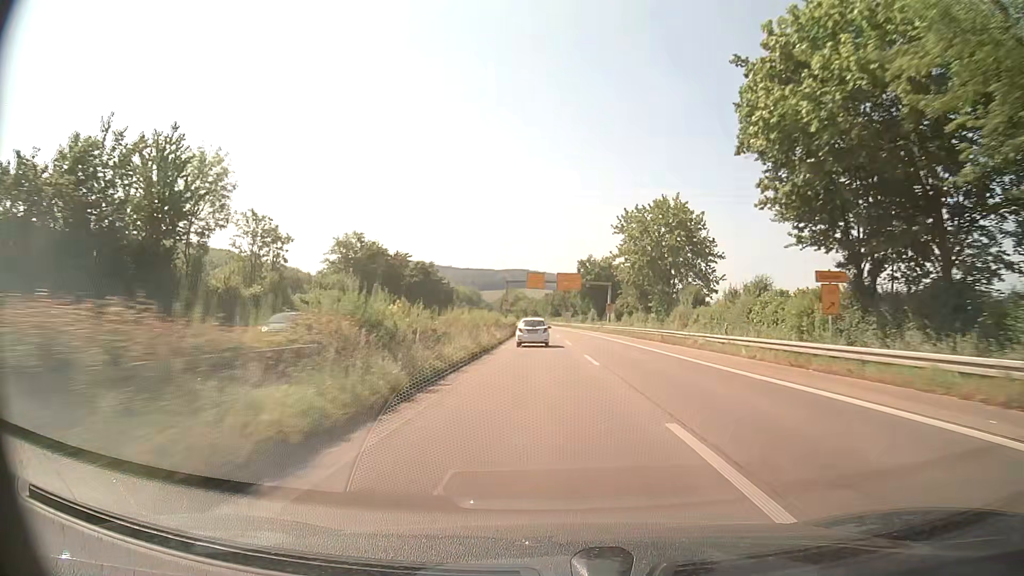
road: trunk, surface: asphalt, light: Day
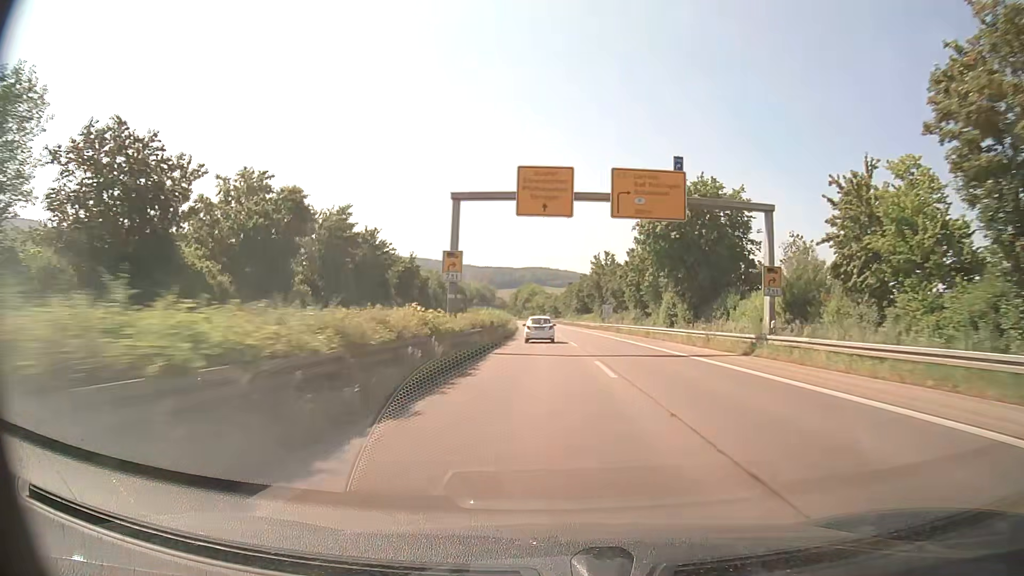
(-0.7, +59.3) m; -2°
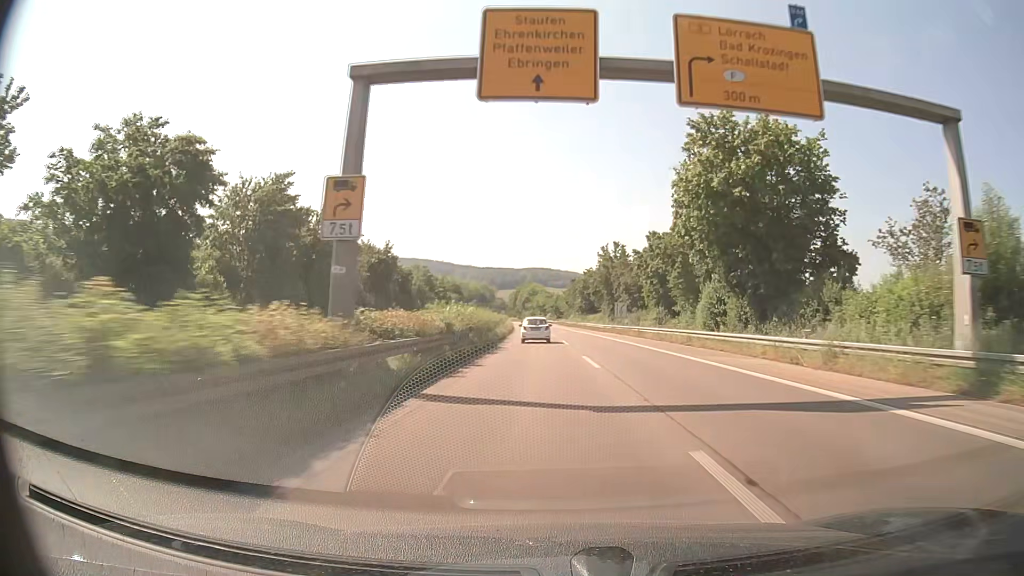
(0.0, +14.8) m; 0°
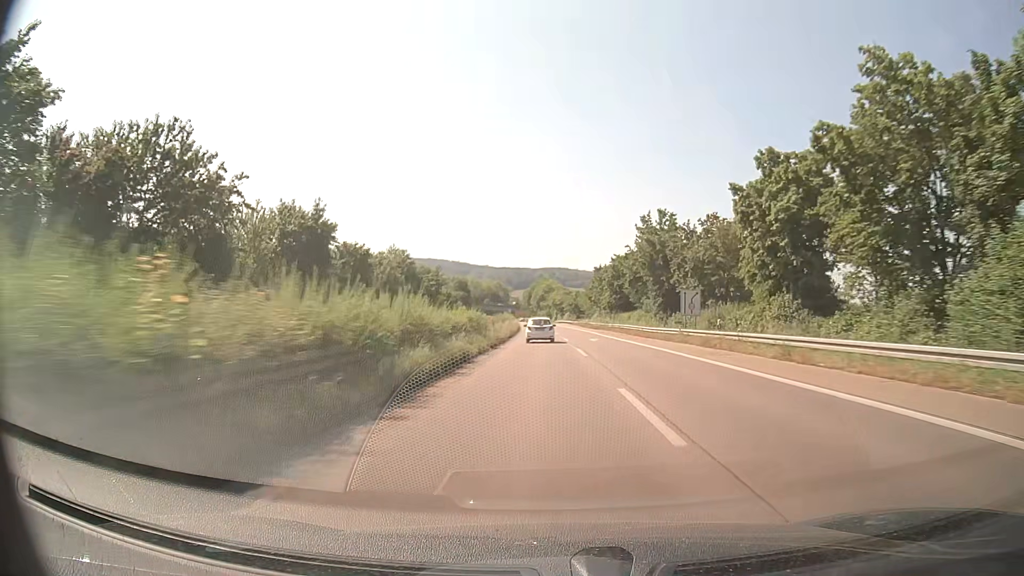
(-0.3, +29.6) m; -1°
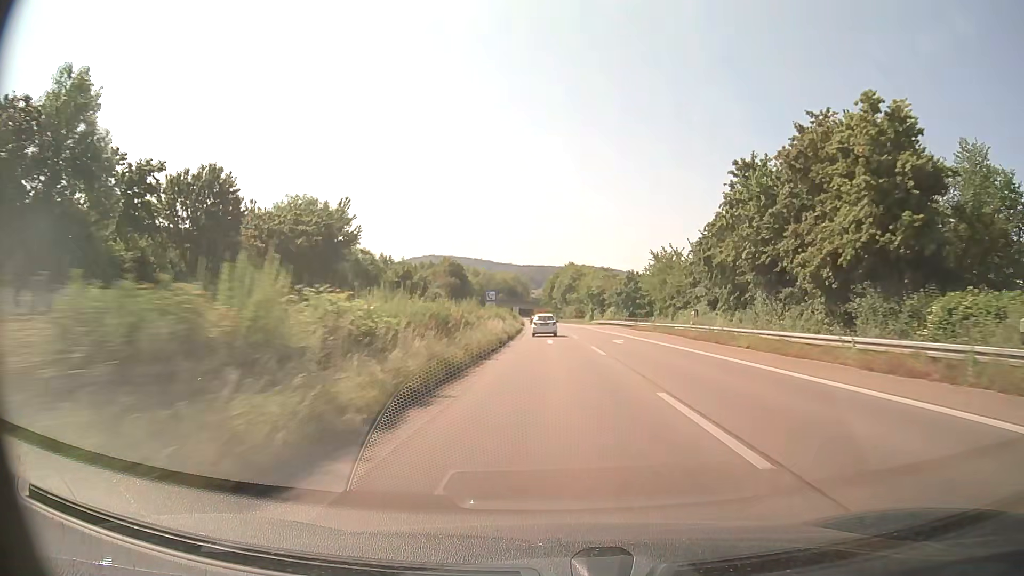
(-1.7, +73.1) m; -2°
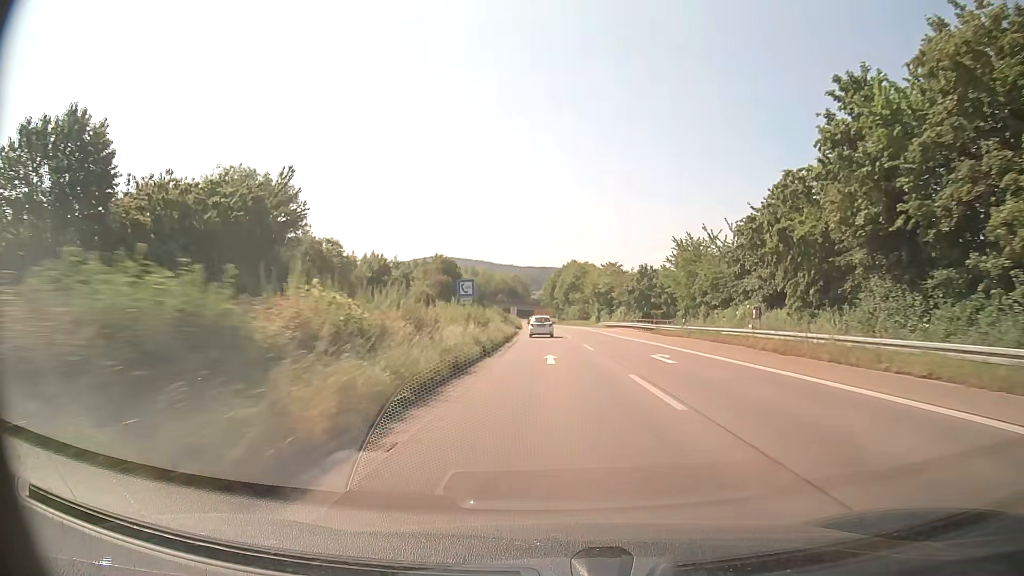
(0.0, +13.9) m; 0°
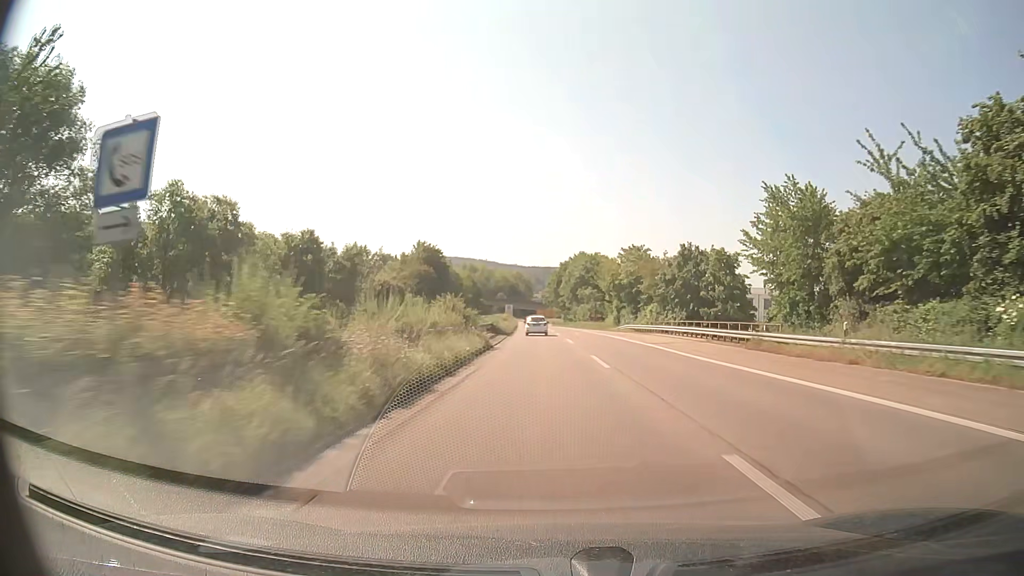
(-0.1, +27.1) m; 0°
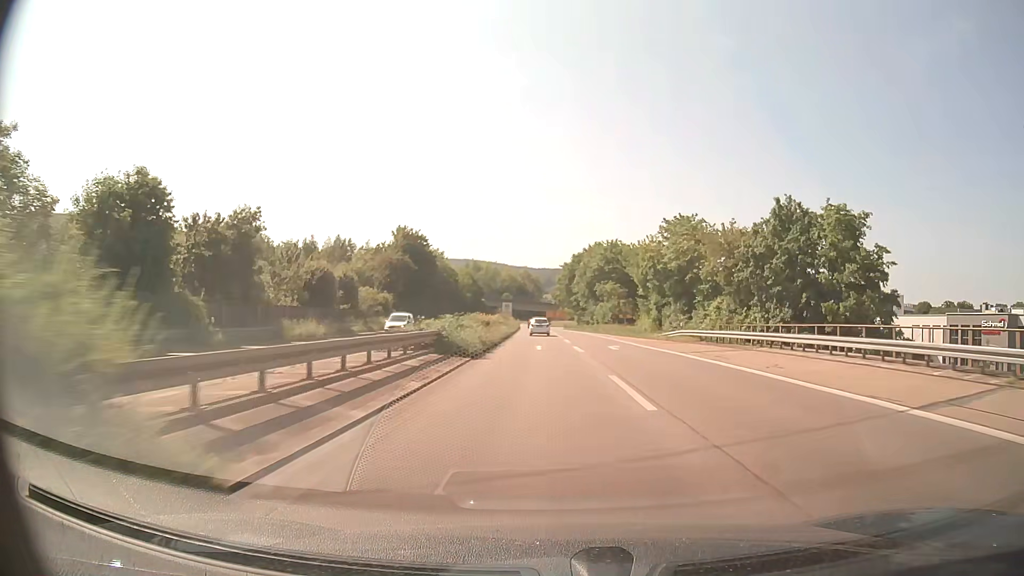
(-0.2, +26.4) m; -1°
(0, +10) (0, +20) (0, +30) (-1, +40) (-1, +50) (-1, +60) (-1, +70) (-2, +80) (-2, +90) (-2, +100) m
